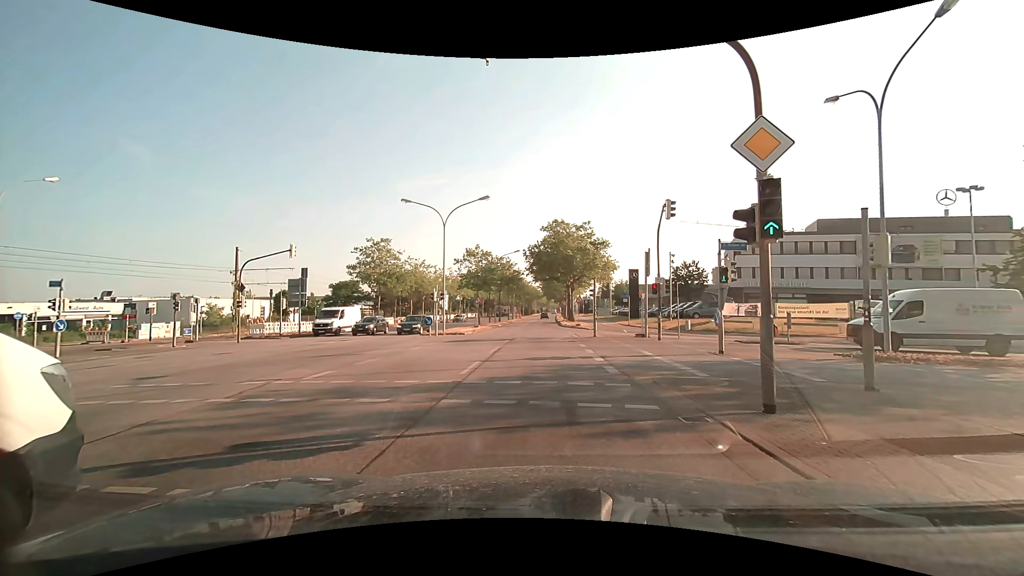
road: primary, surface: asphalt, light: Day
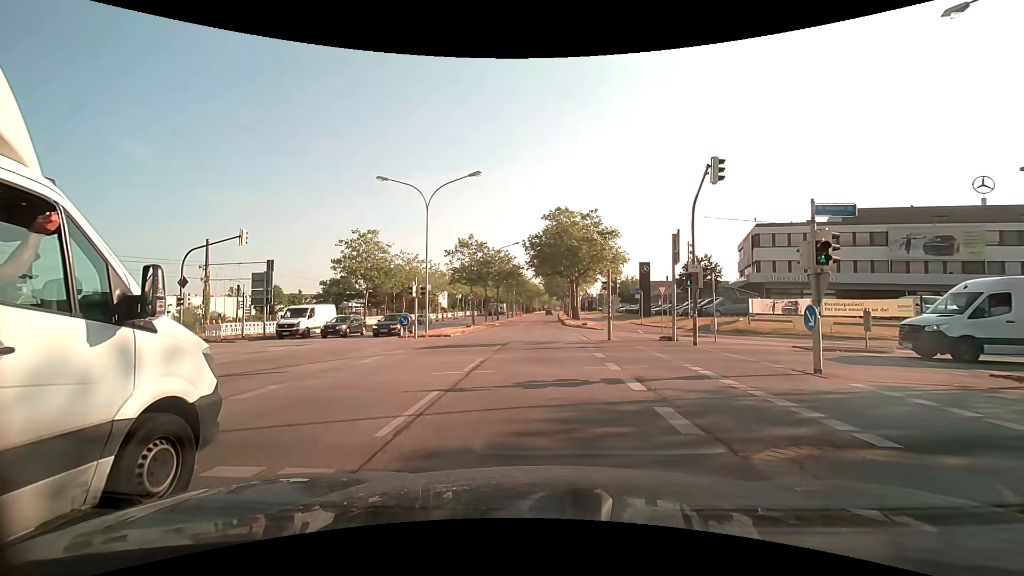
(+0.1, +6.0) m; +1°
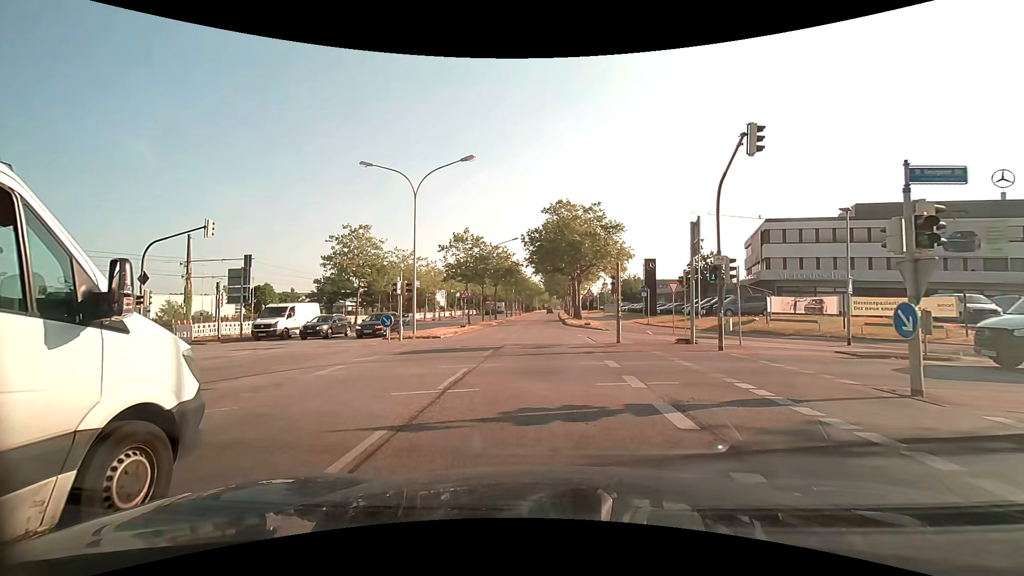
(0.0, +2.9) m; -1°
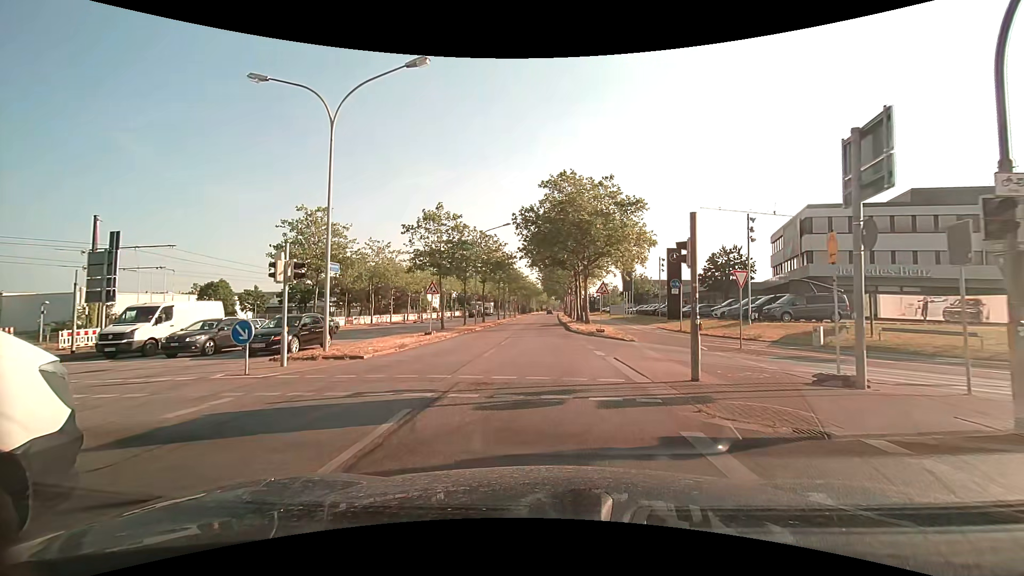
(+0.2, +10.9) m; +1°
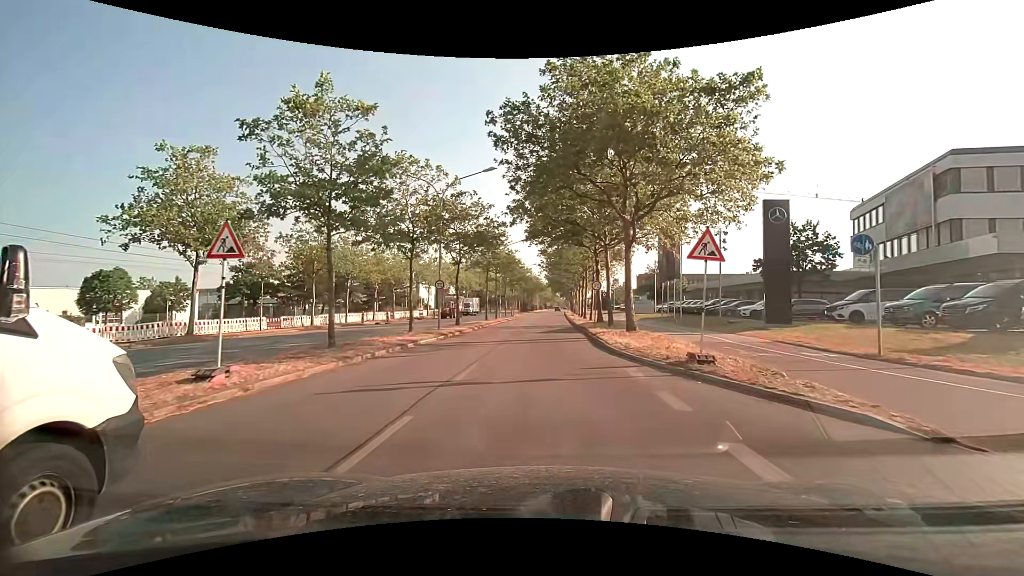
(-0.1, +18.4) m; -1°
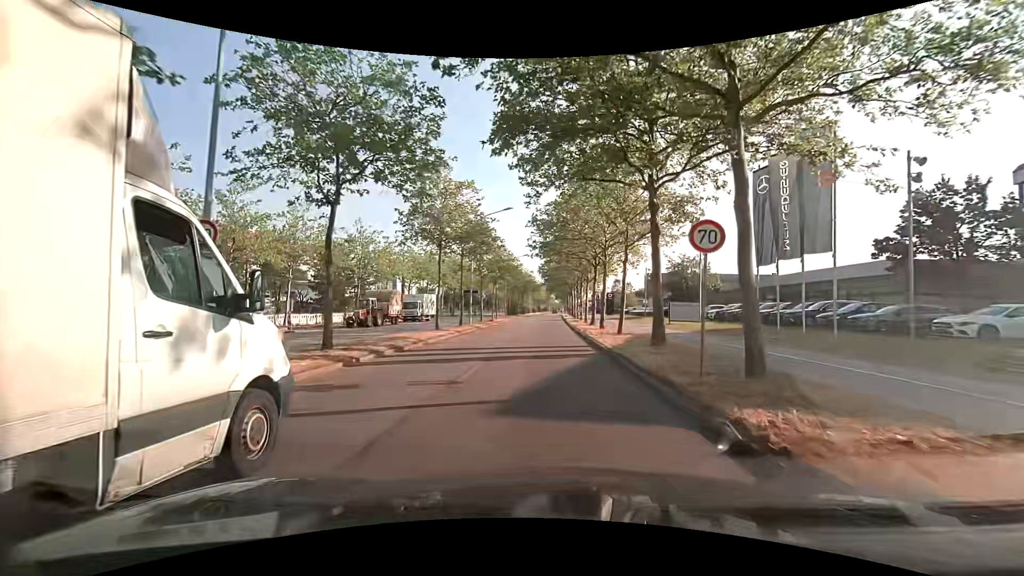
(+0.2, +20.6) m; +1°
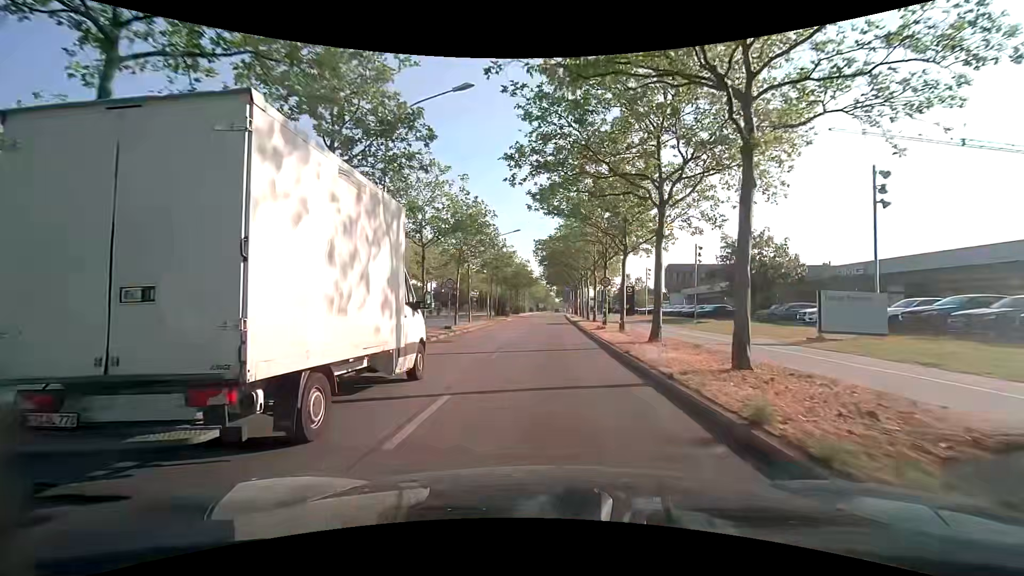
(+0.1, +23.0) m; 0°
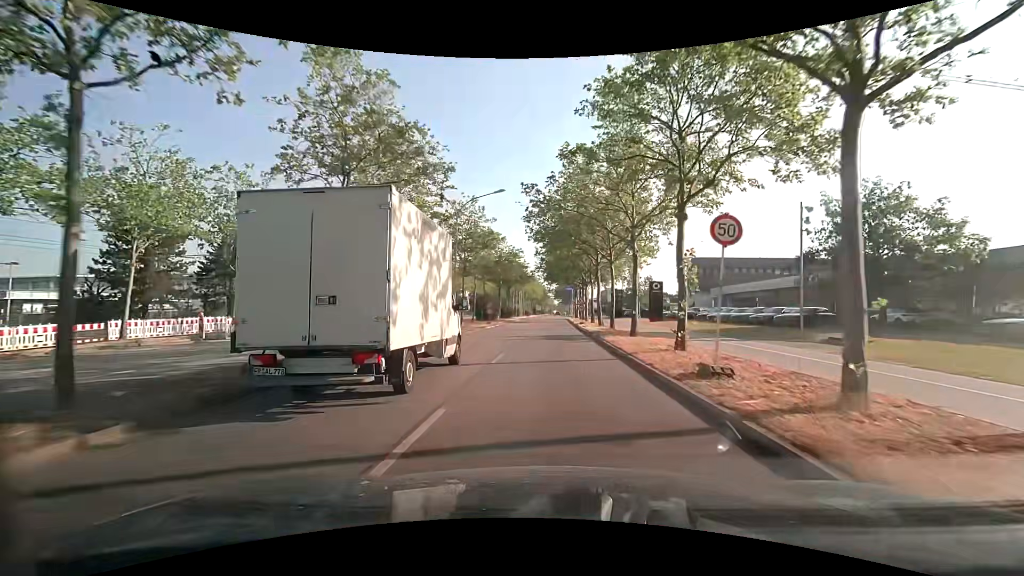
(+0.1, +19.1) m; +1°
(0, +10) (0, +20) (0, +30) (0, +40) (0, +50) (0, +60) (+1, +70) (+1, +80) (+1, +90) (+2, +100) m
